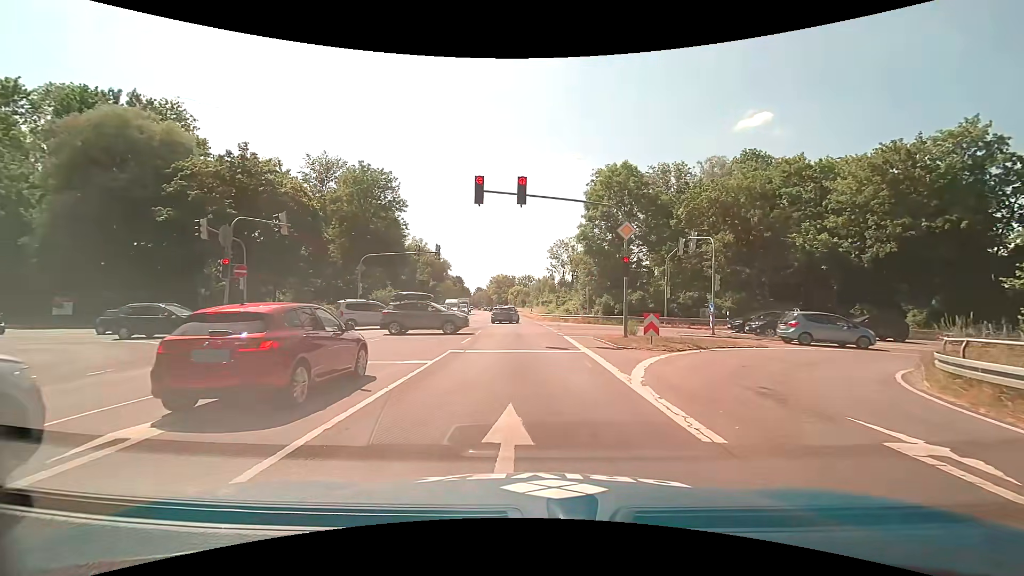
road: trunk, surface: asphalt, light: Day
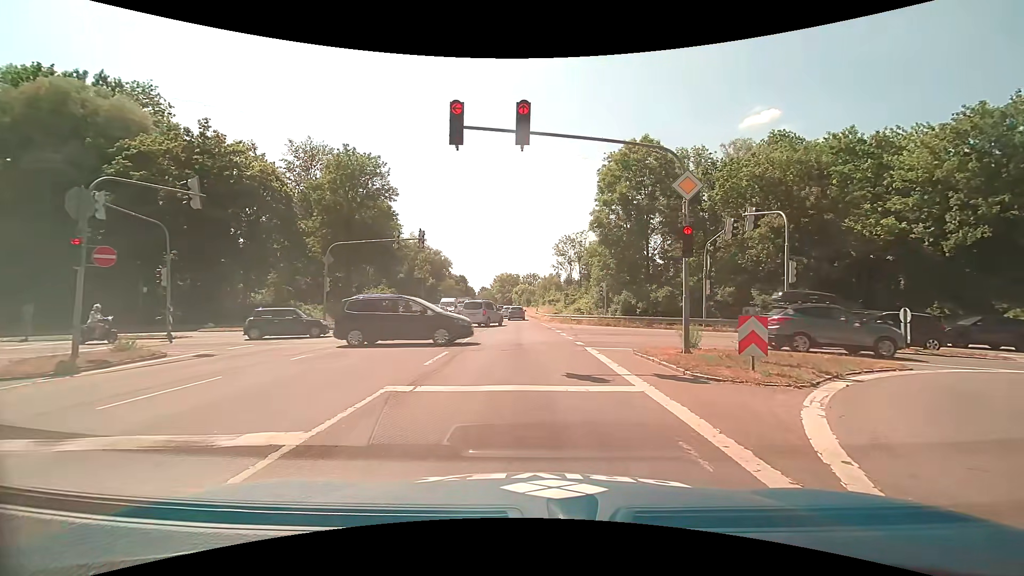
(-0.1, +7.0) m; -3°
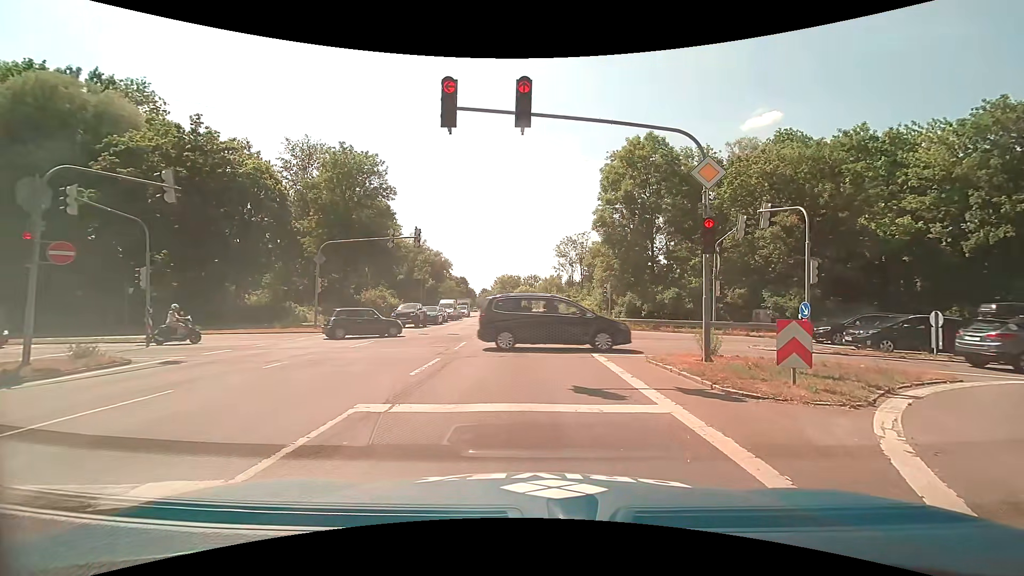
(0.0, +1.3) m; +2°
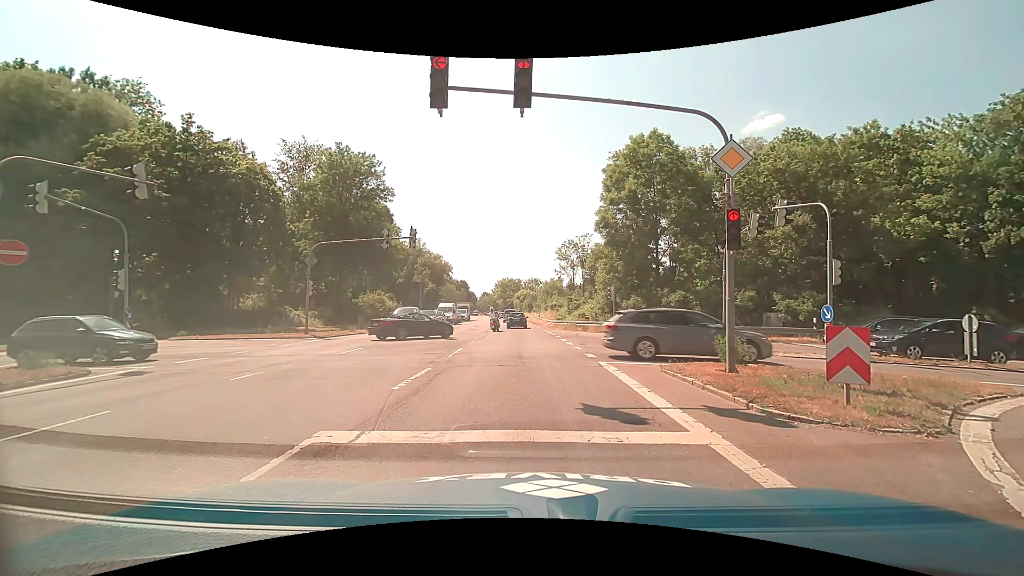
(0.0, +1.3) m; 0°
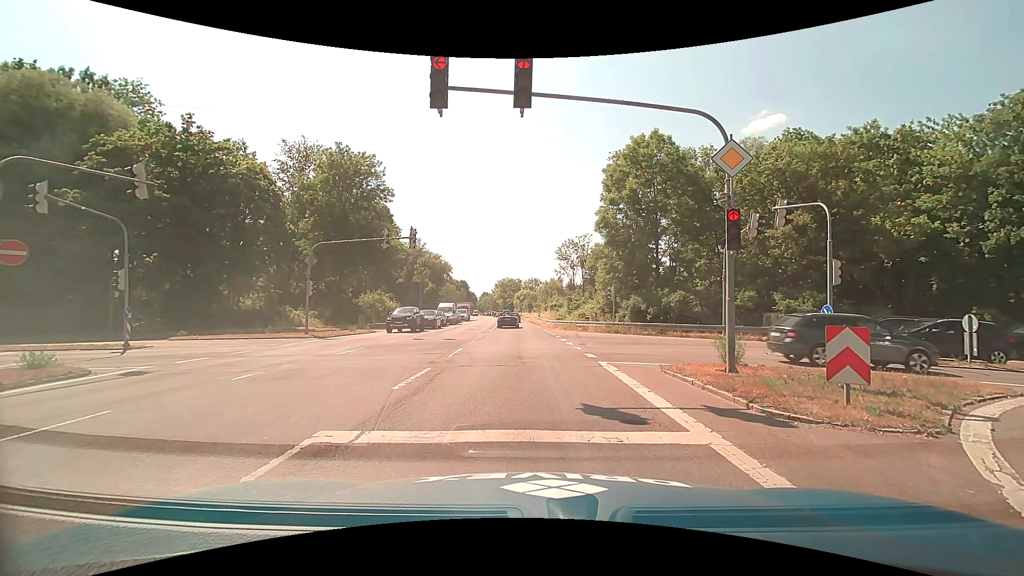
(0.0, 0.0) m; 0°
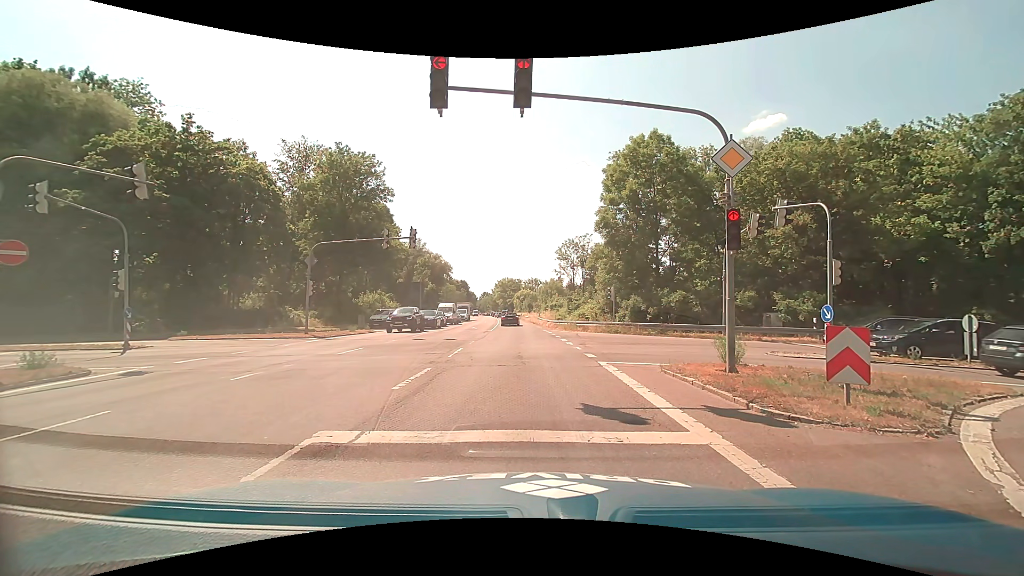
(0.0, 0.0) m; 0°
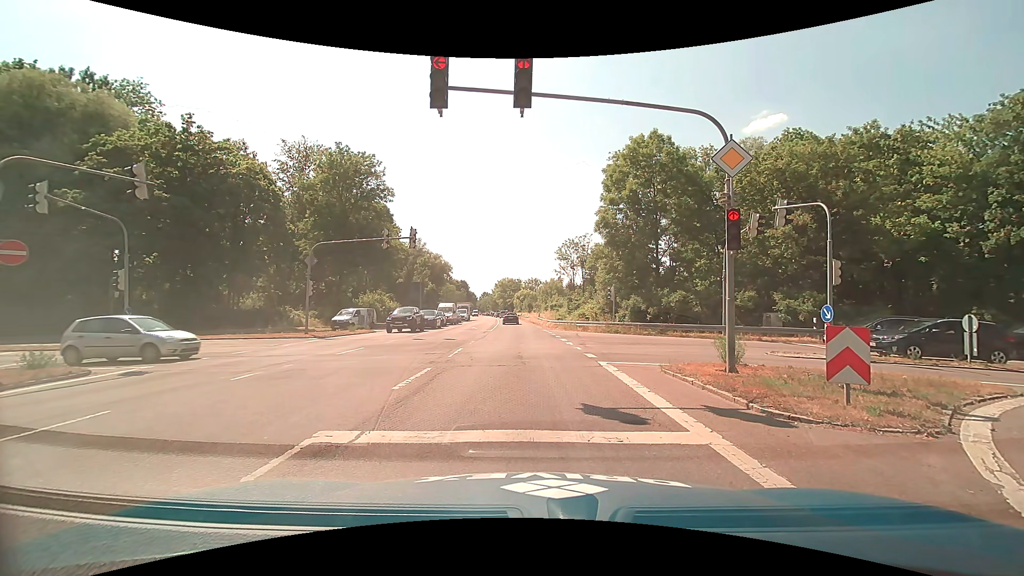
(0.0, 0.0) m; 0°
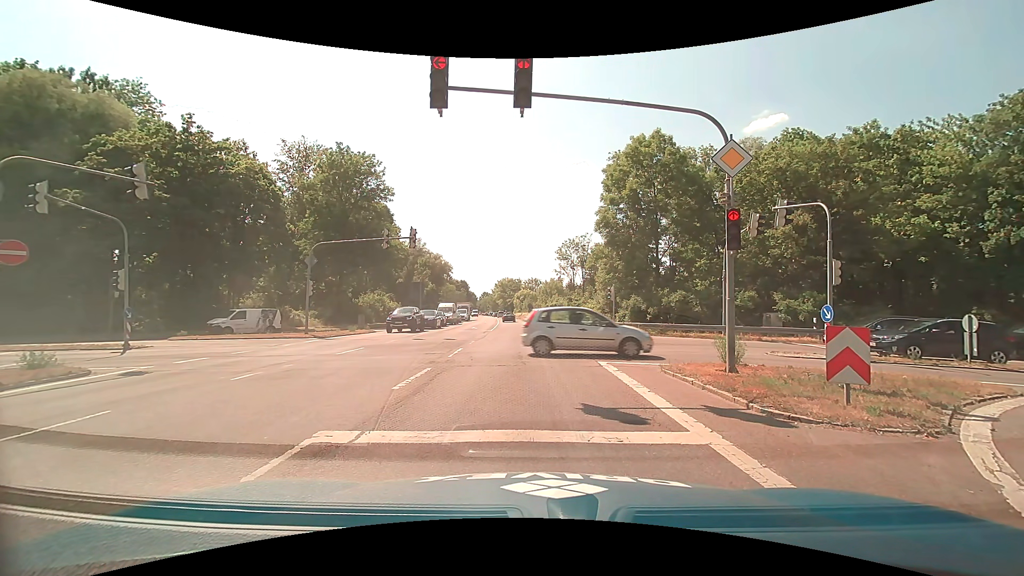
(0.0, 0.0) m; 0°
(0, +10) (-1, +20) (-1, +30) (-2, +40) (-2, +50) (-3, +60) (-3, +70) (-4, +80) (-5, +90) (-5, +100) m
